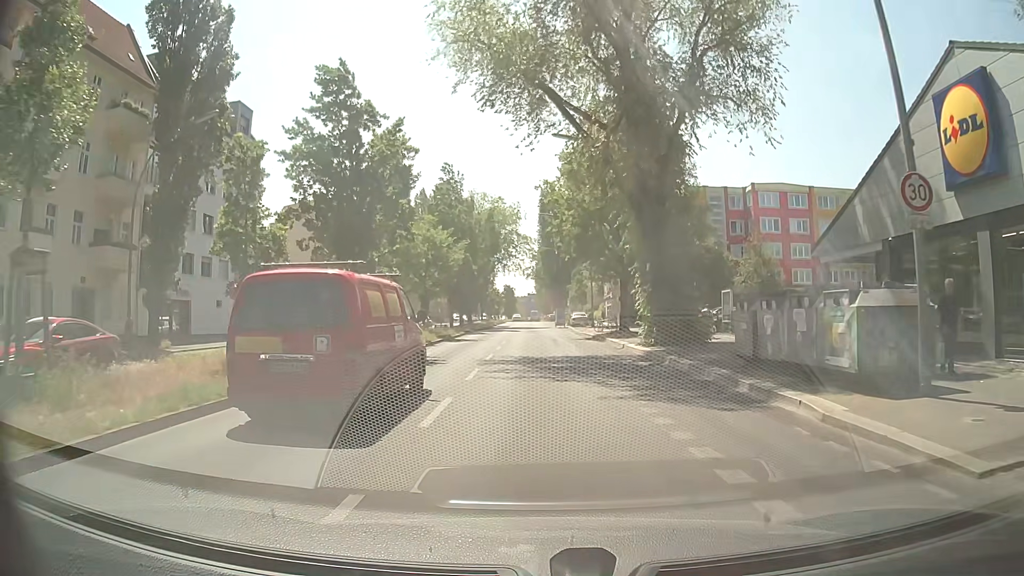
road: secondary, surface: asphalt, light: Day
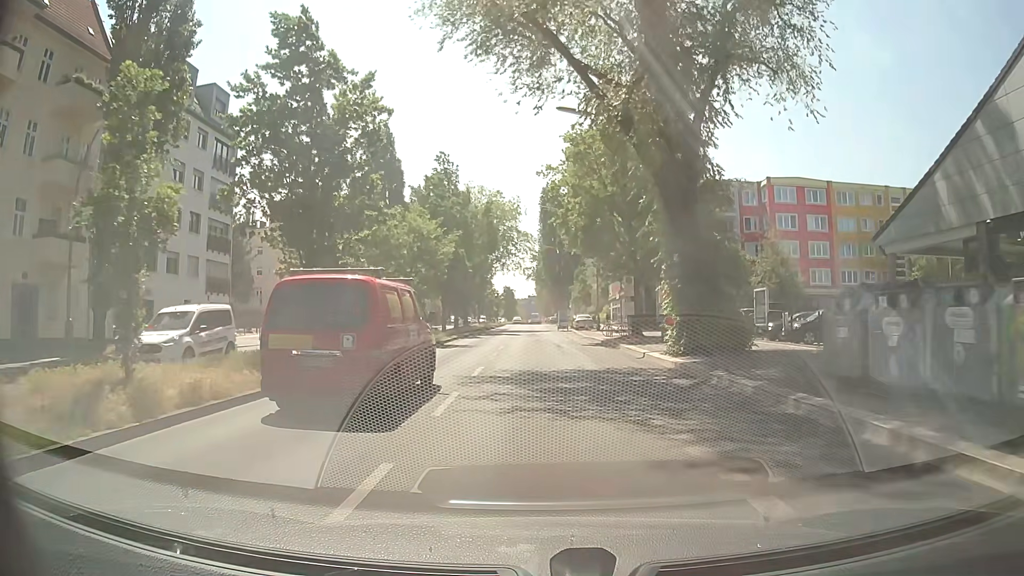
(0.0, +5.0) m; 0°
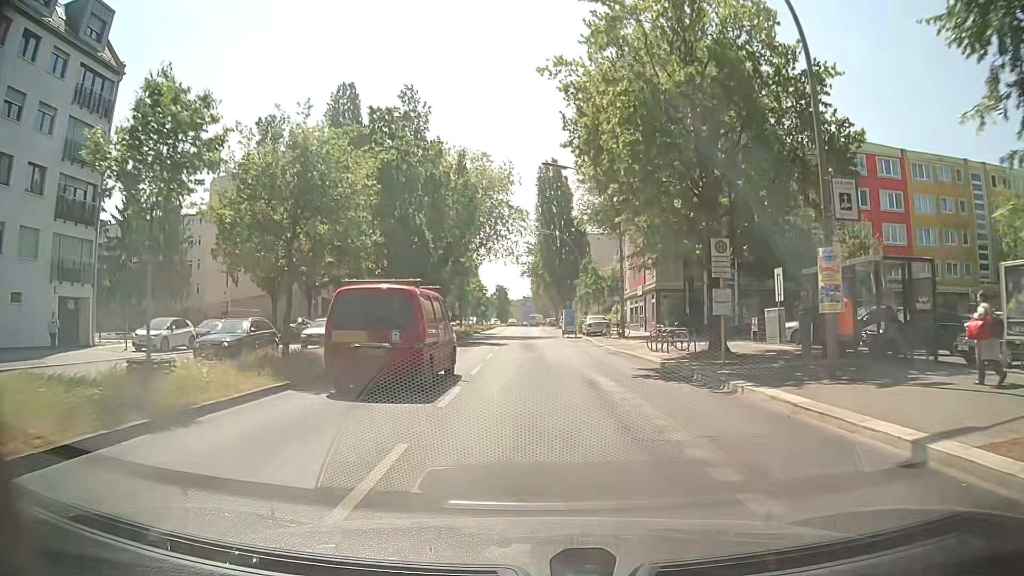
(-0.1, +17.2) m; 0°
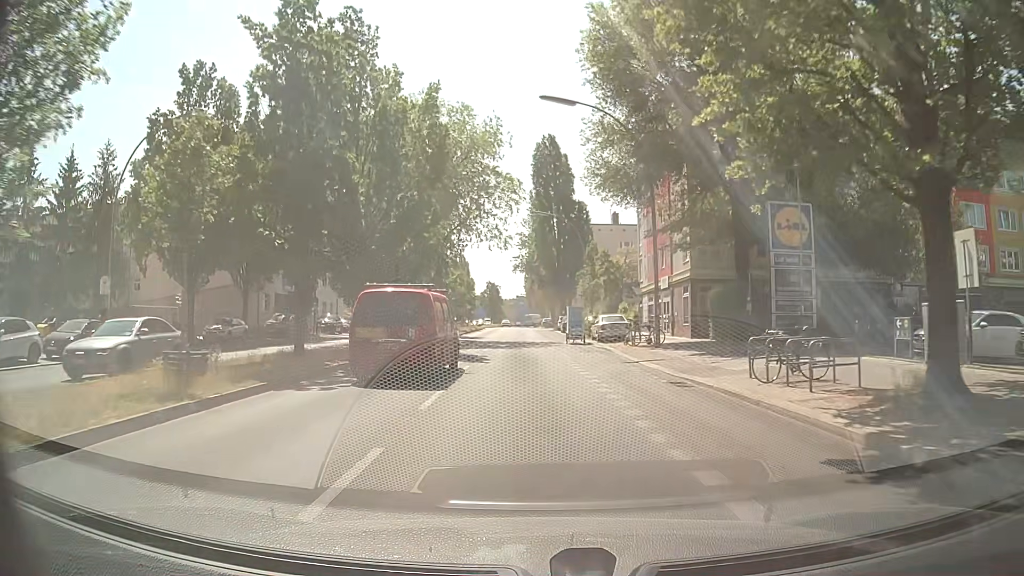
(+0.2, +12.4) m; +1°
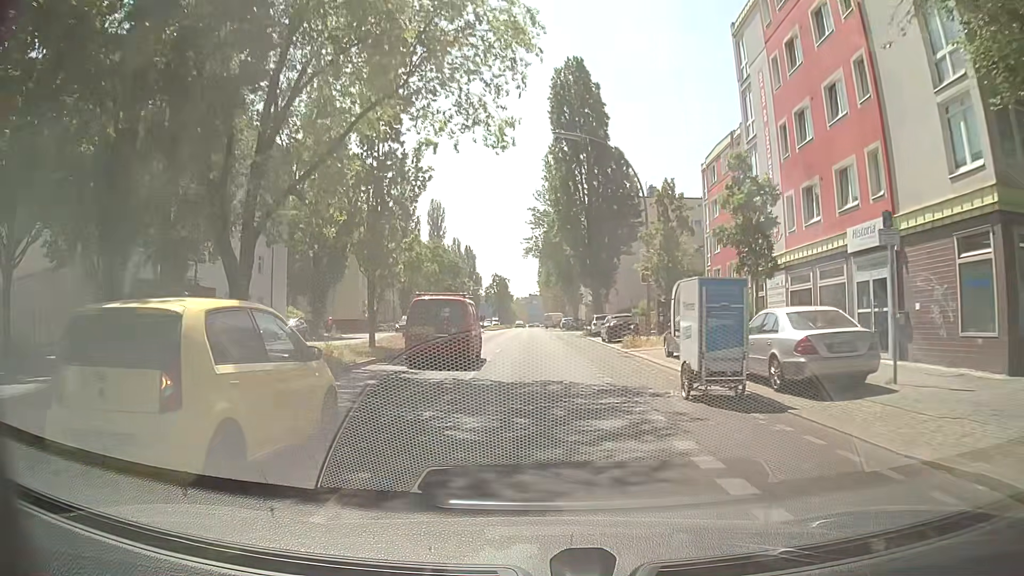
(-0.3, +25.2) m; -1°
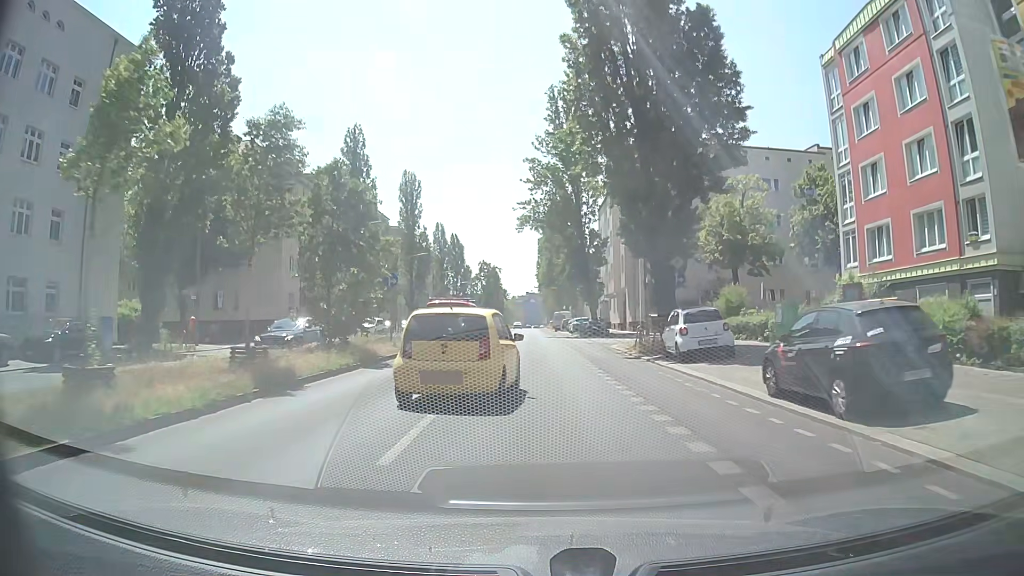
(+0.2, +26.8) m; +1°
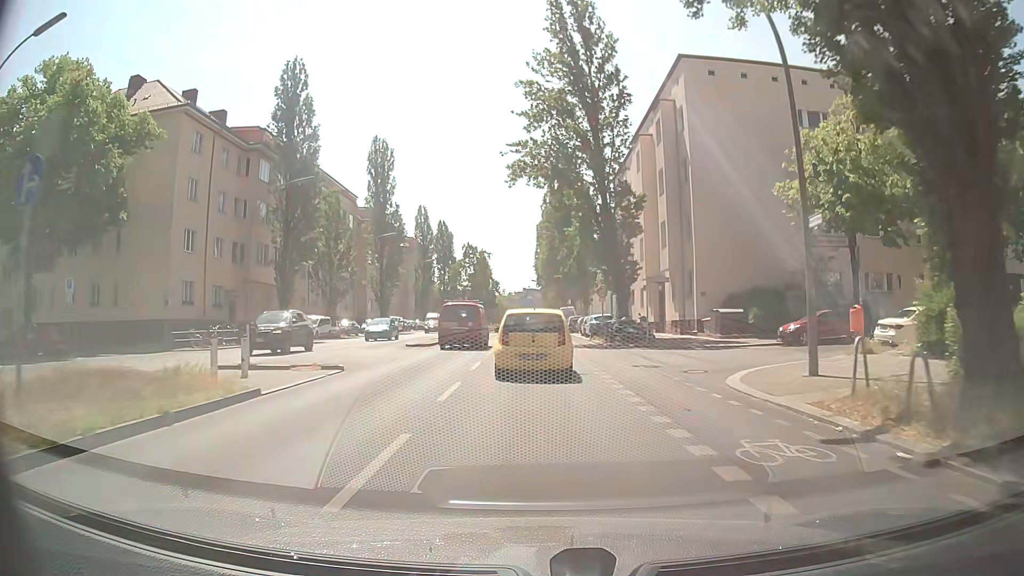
(0.0, +19.6) m; 0°
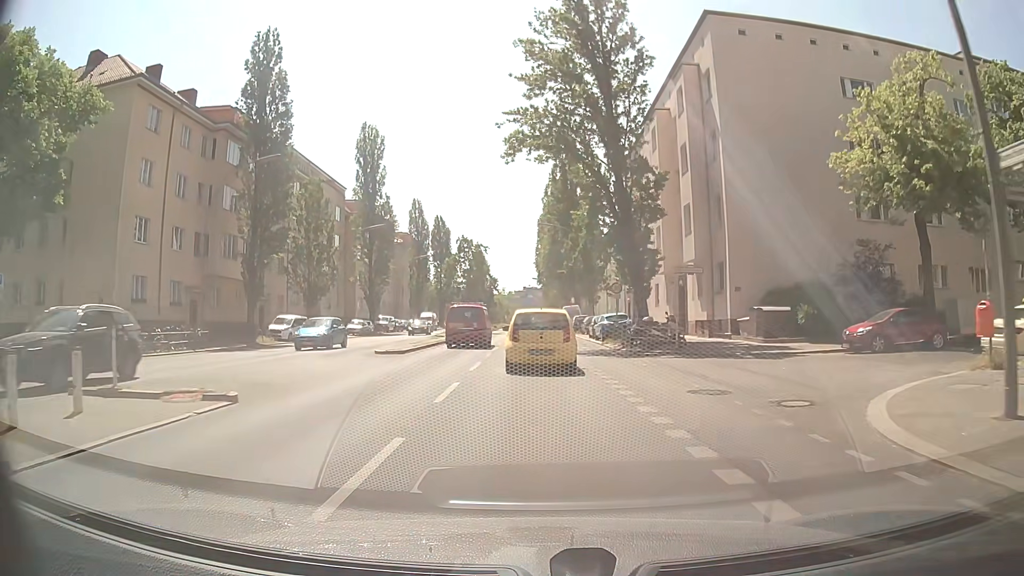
(0.0, +6.3) m; -1°
(0, +10) (0, +20) (0, +30) (0, +40) (+1, +50) (+1, +60) (+1, +70) (+1, +80) (+1, +90) (0, +100) m
